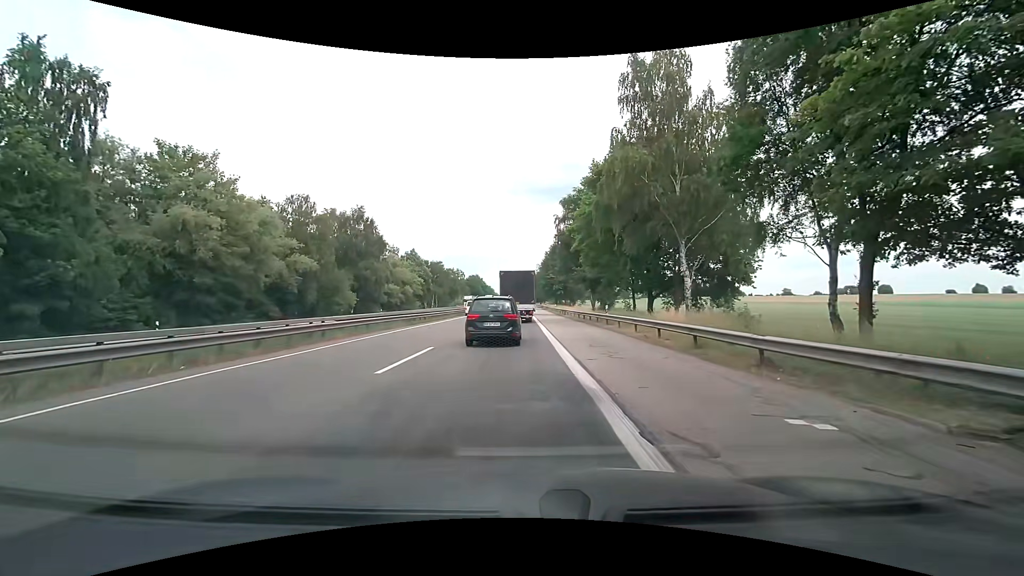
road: motorway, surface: asphalt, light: Day
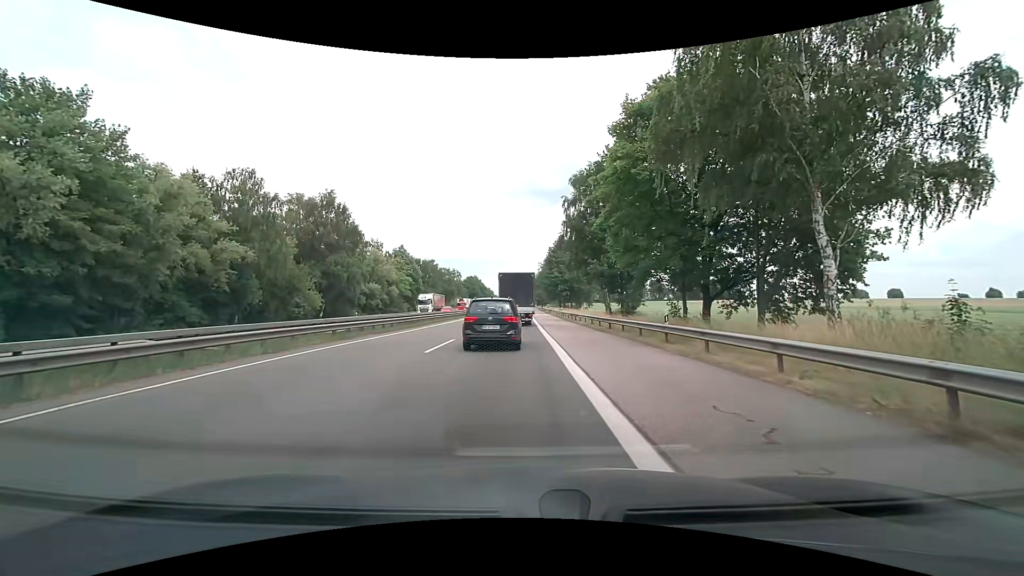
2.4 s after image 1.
(-0.1, +12.9) m; 0°
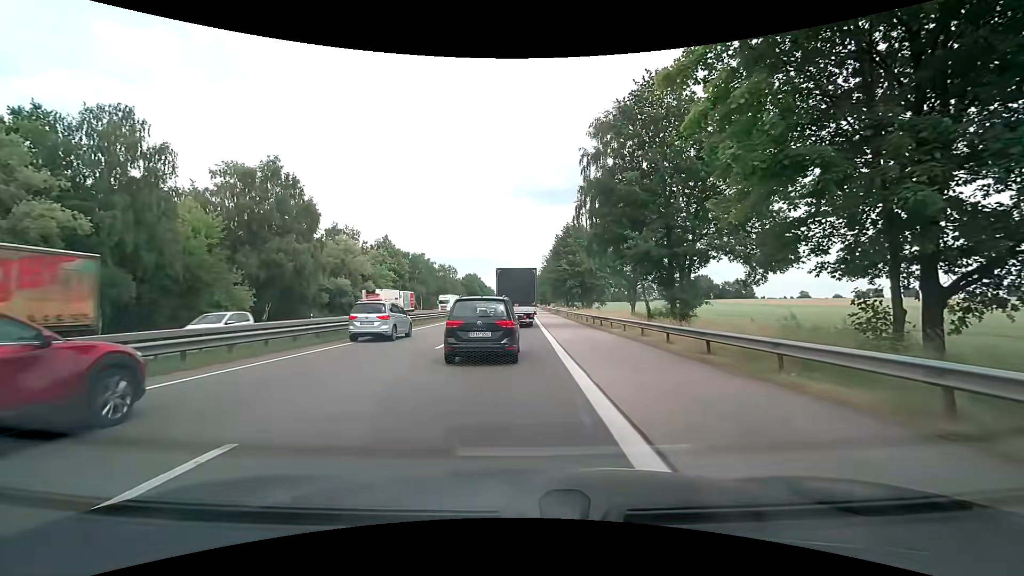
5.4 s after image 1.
(0.0, +15.9) m; 0°
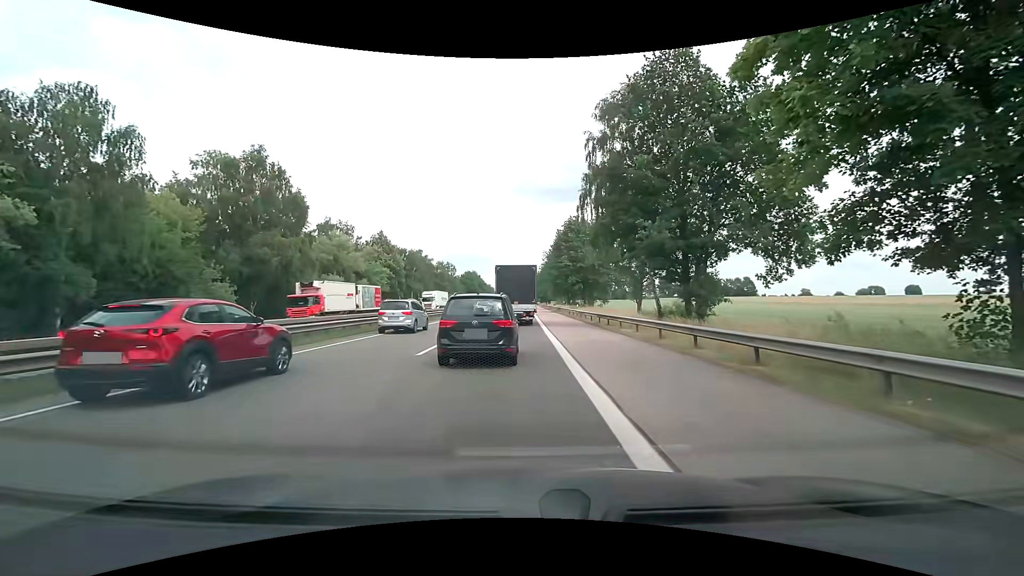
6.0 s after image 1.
(0.0, +2.9) m; 0°
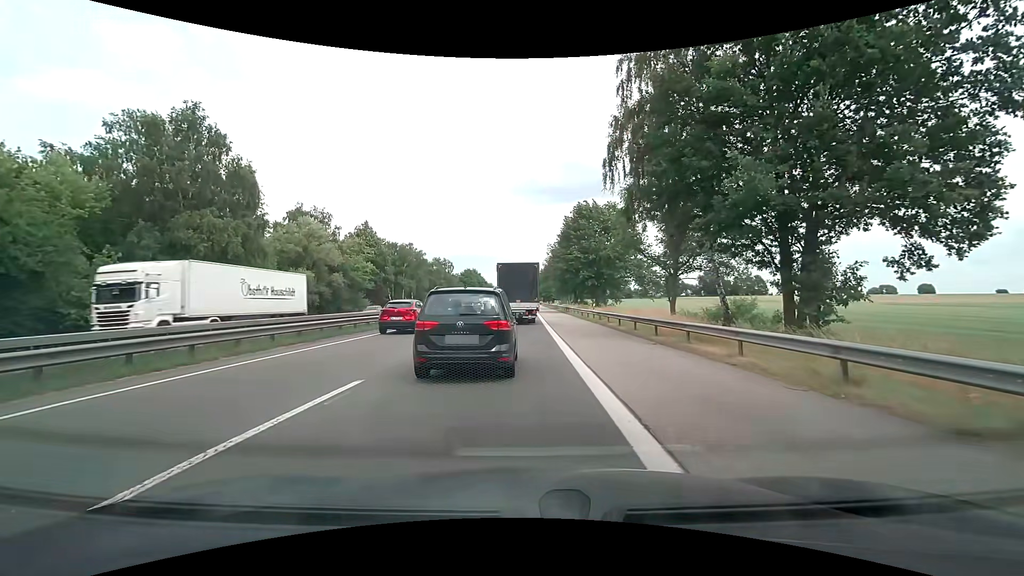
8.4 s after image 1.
(0.0, +10.8) m; 0°
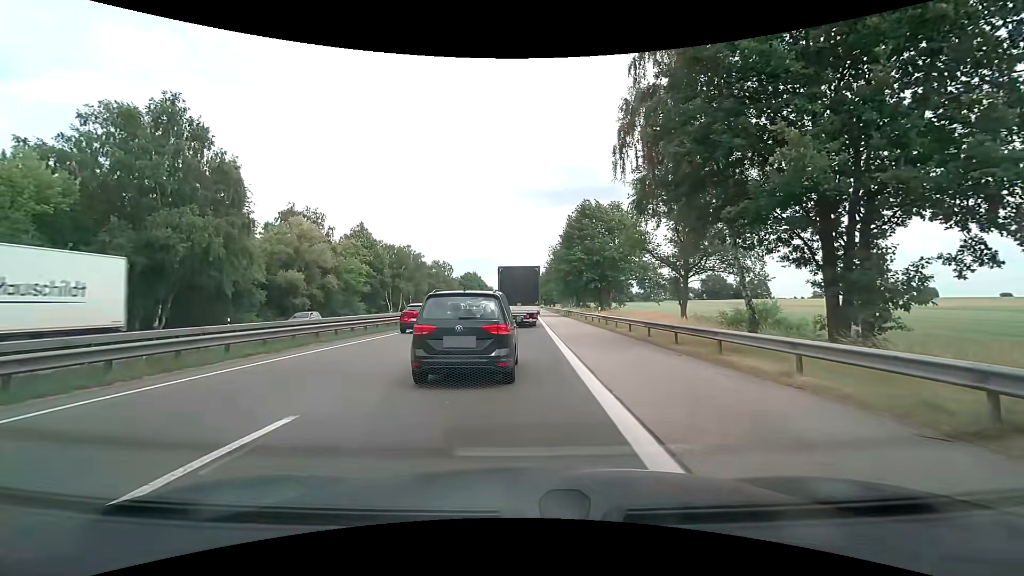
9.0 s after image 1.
(0.0, +2.6) m; -1°
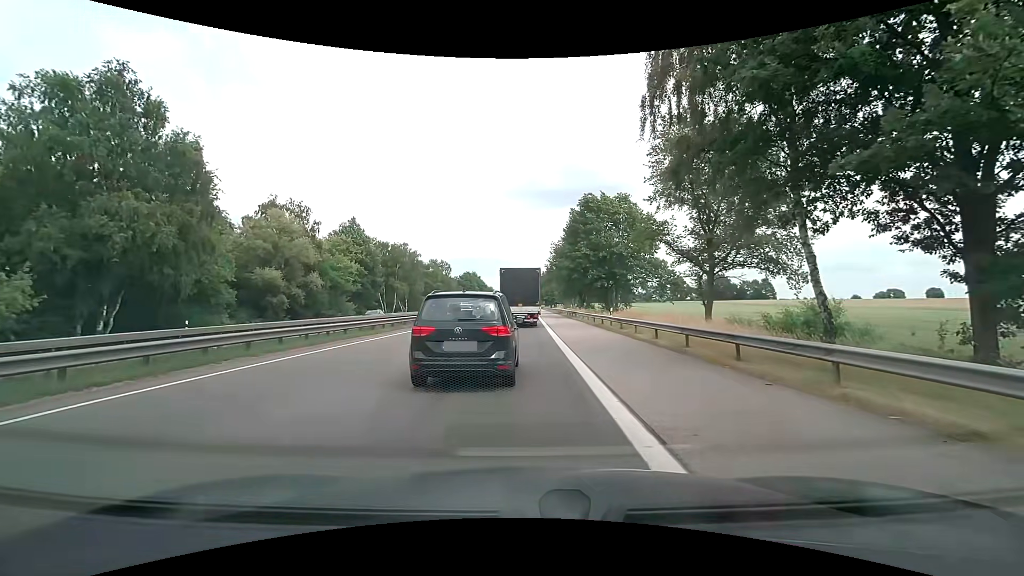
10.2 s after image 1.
(0.0, +5.1) m; +1°
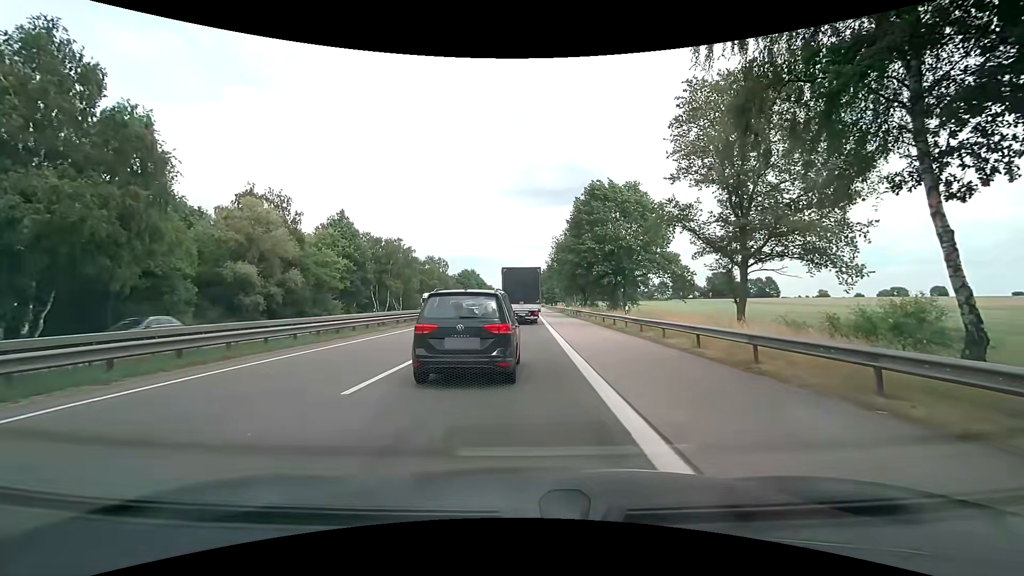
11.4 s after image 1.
(-0.1, +5.0) m; -1°
(0, +10) (0, +20) (0, +30) (+1, +40) (+1, +50) (+1, +60) (+1, +70) (+1, +80) (+1, +90) (+2, +100) m
